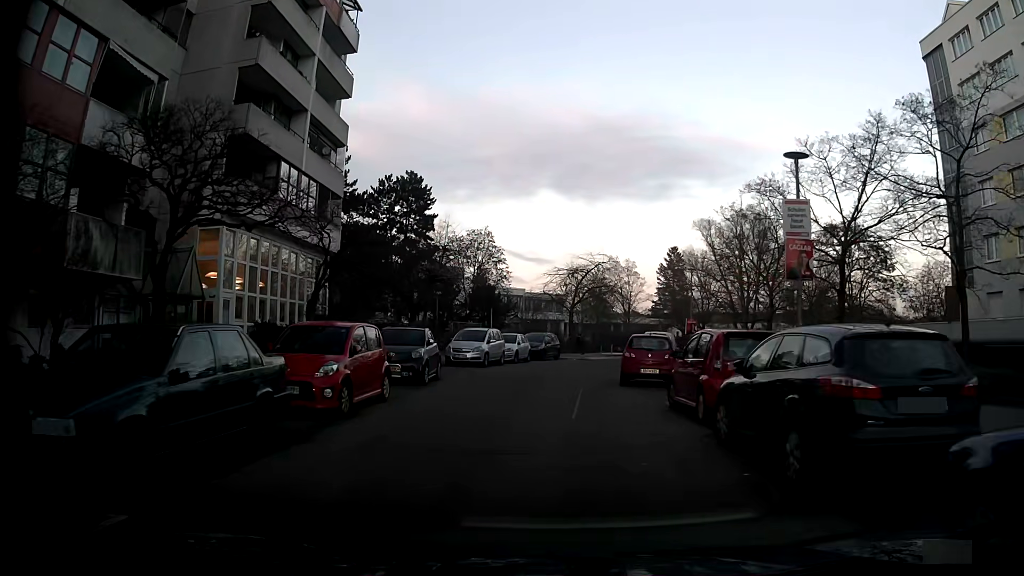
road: residential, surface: asphalt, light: Day
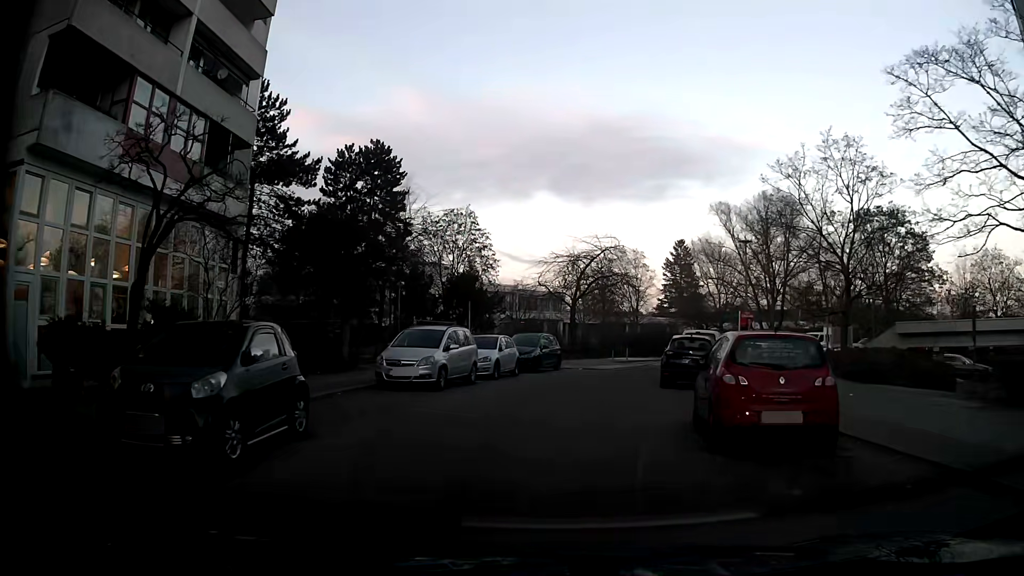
(-0.2, +11.0) m; 0°
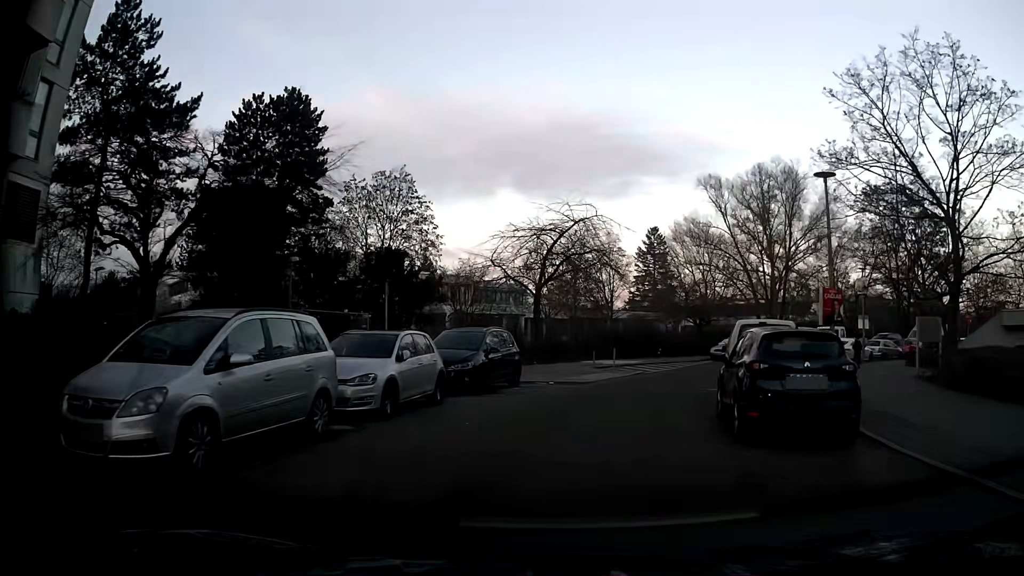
(0.0, +11.0) m; +1°
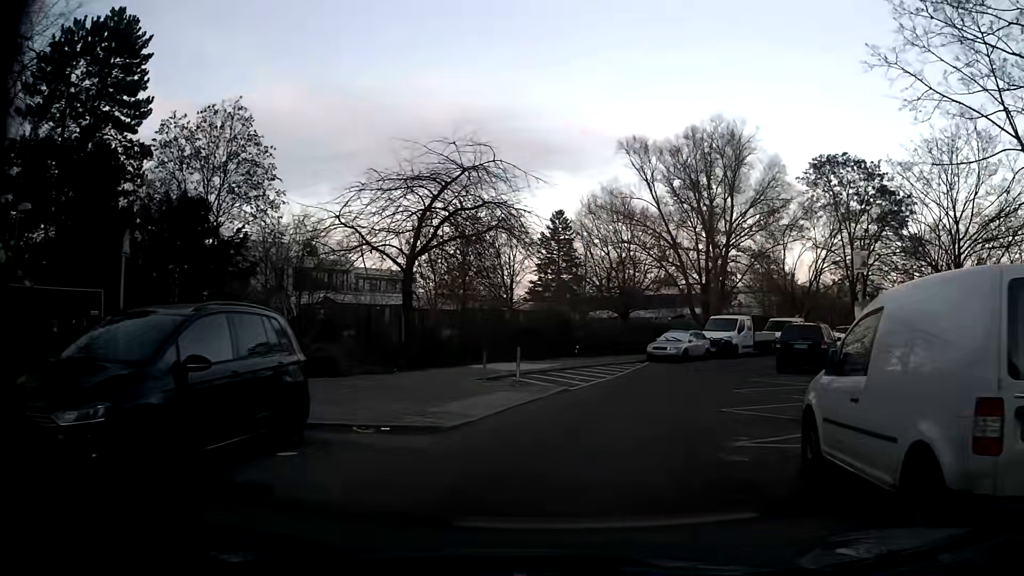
(+0.7, +10.8) m; +9°
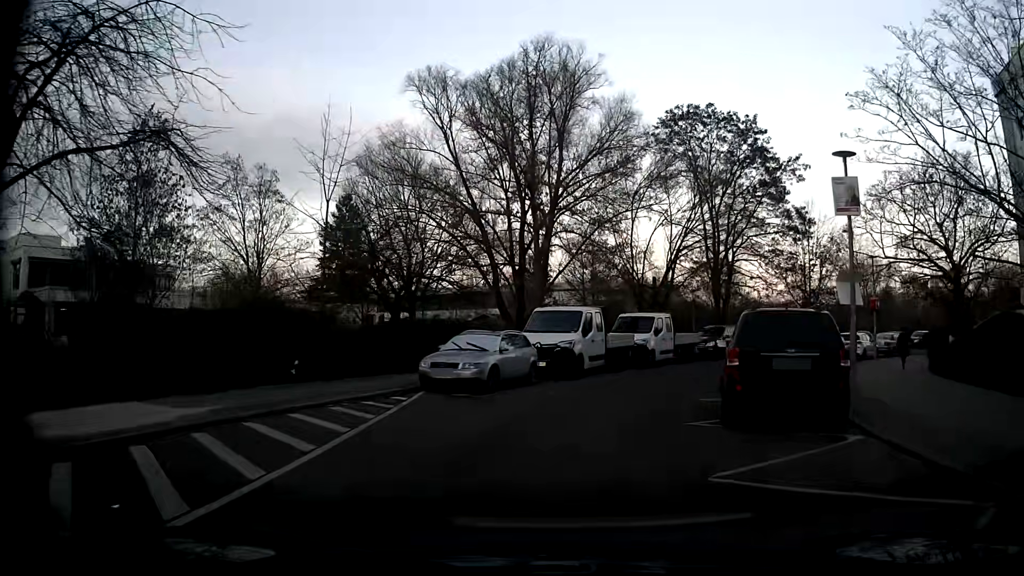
(+2.1, +14.3) m; +16°
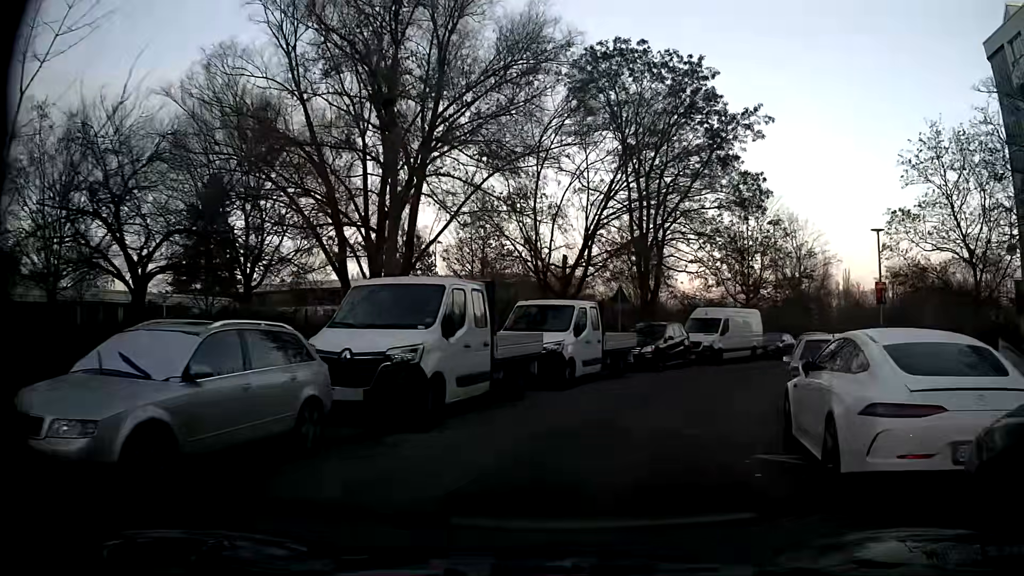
(+0.8, +10.8) m; +10°
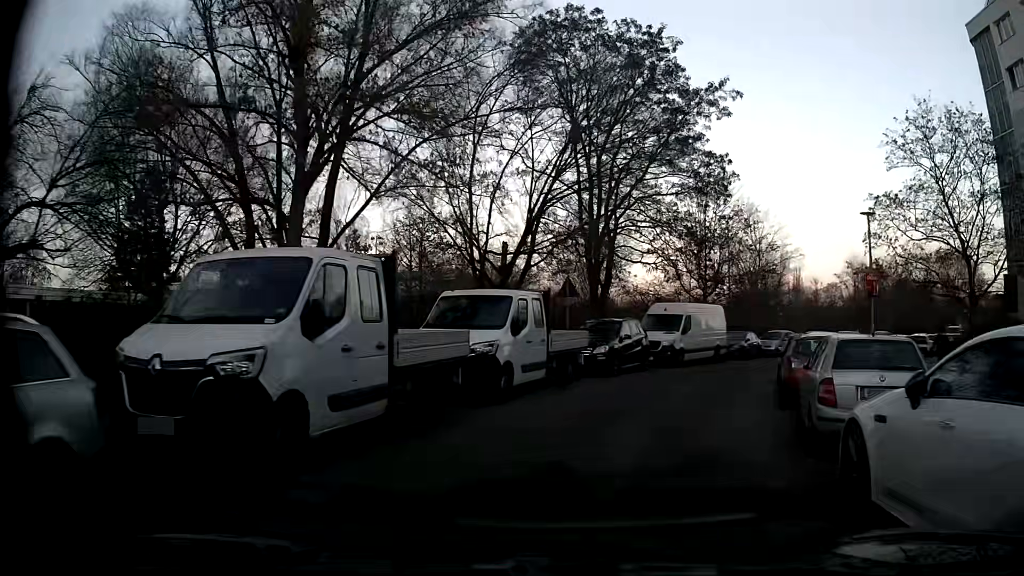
(+0.1, +3.6) m; +5°
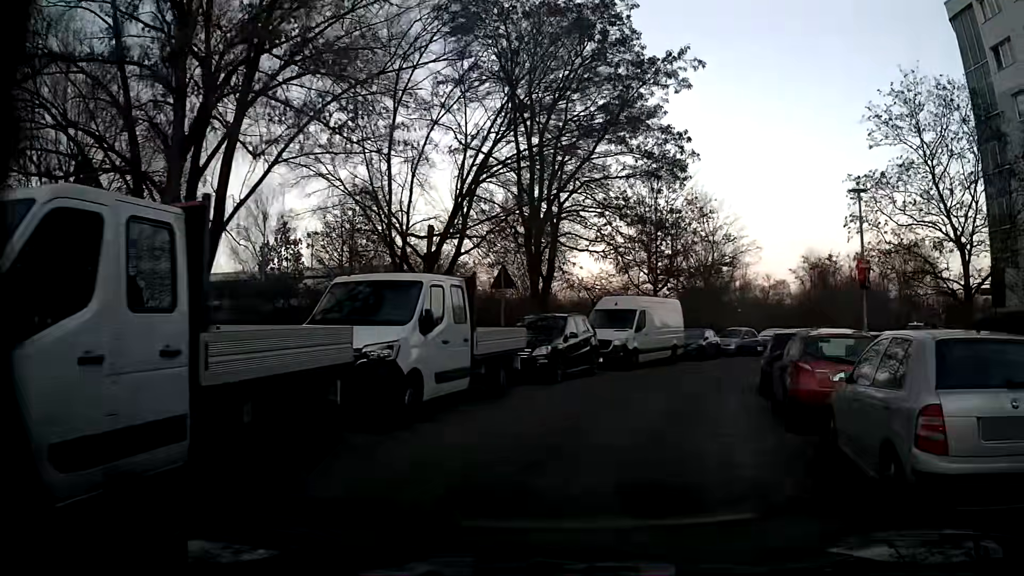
(+0.1, +3.5) m; +6°
